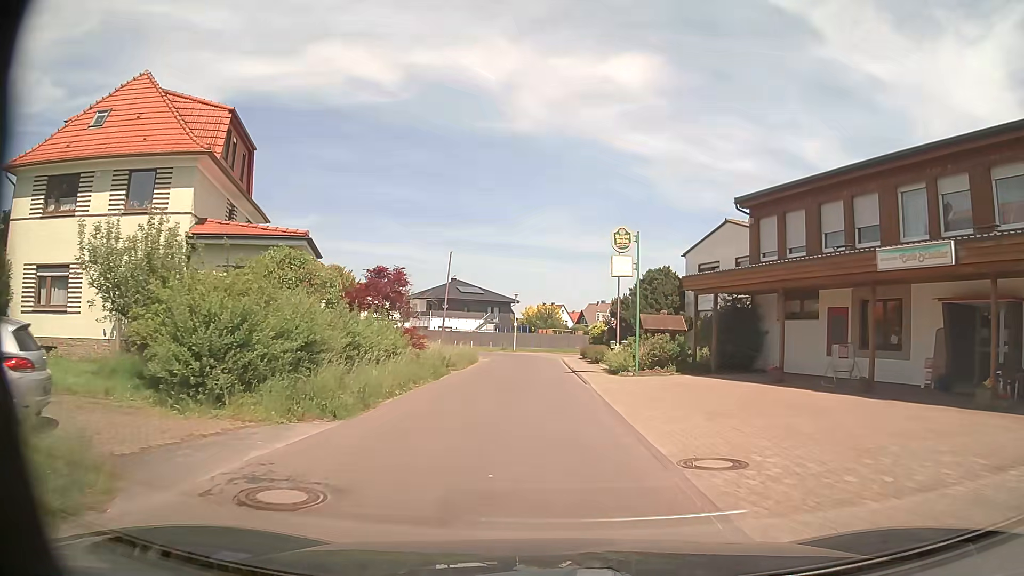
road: residential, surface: asphalt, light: Day
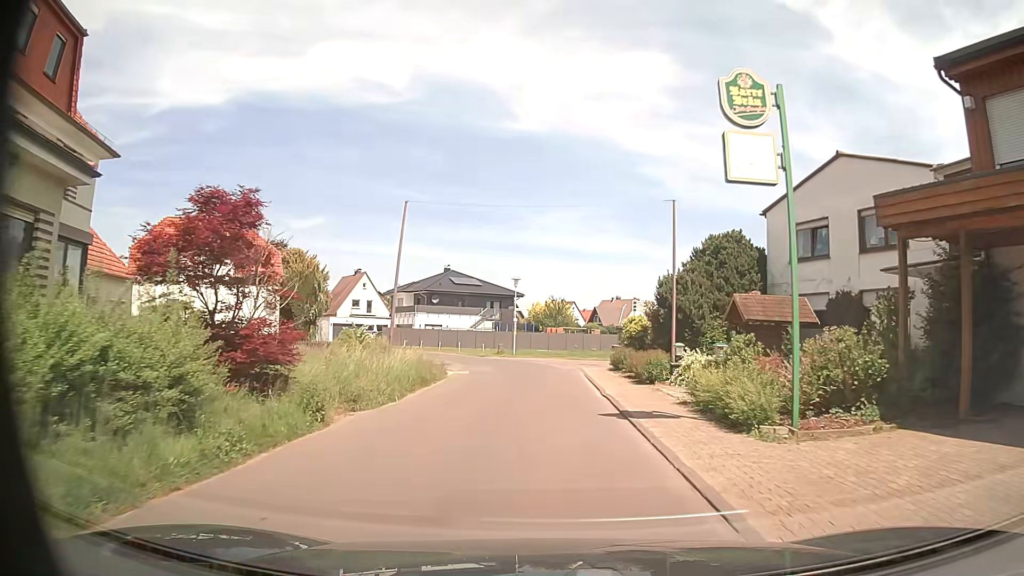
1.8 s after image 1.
(-0.1, +14.7) m; -1°
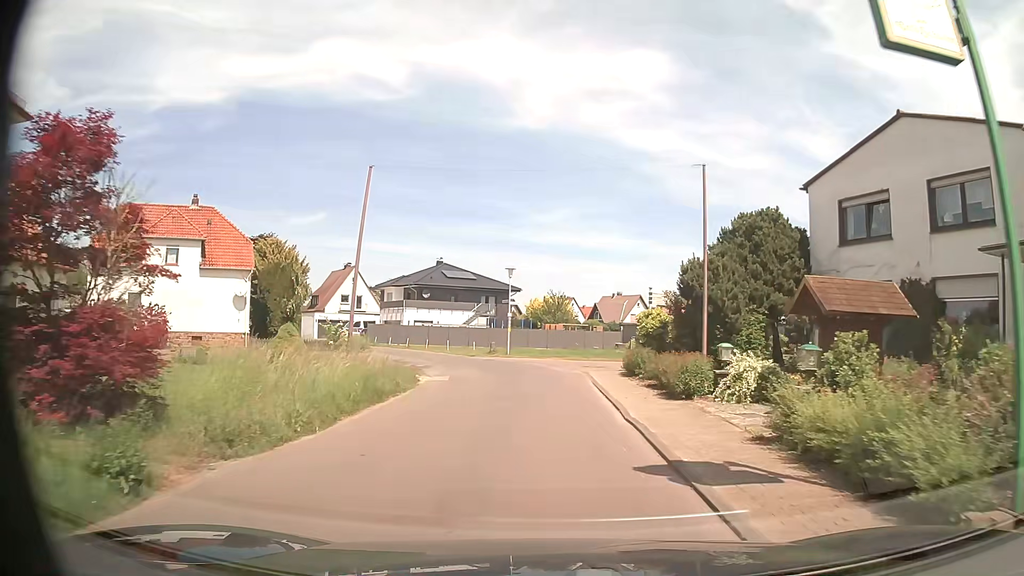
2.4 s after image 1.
(0.0, +4.9) m; 0°
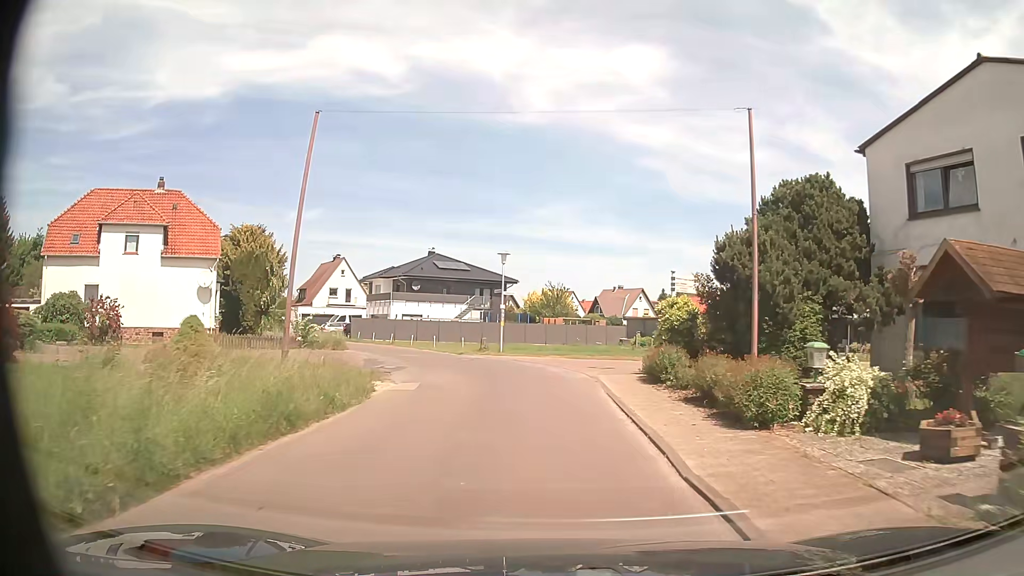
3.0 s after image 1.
(0.0, +4.7) m; 0°
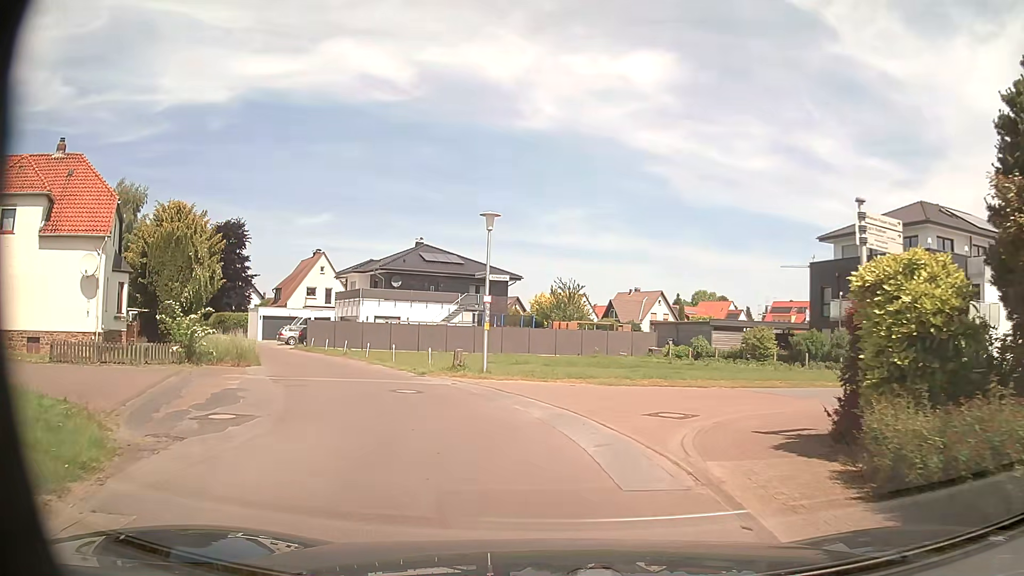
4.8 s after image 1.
(-0.1, +12.1) m; 0°
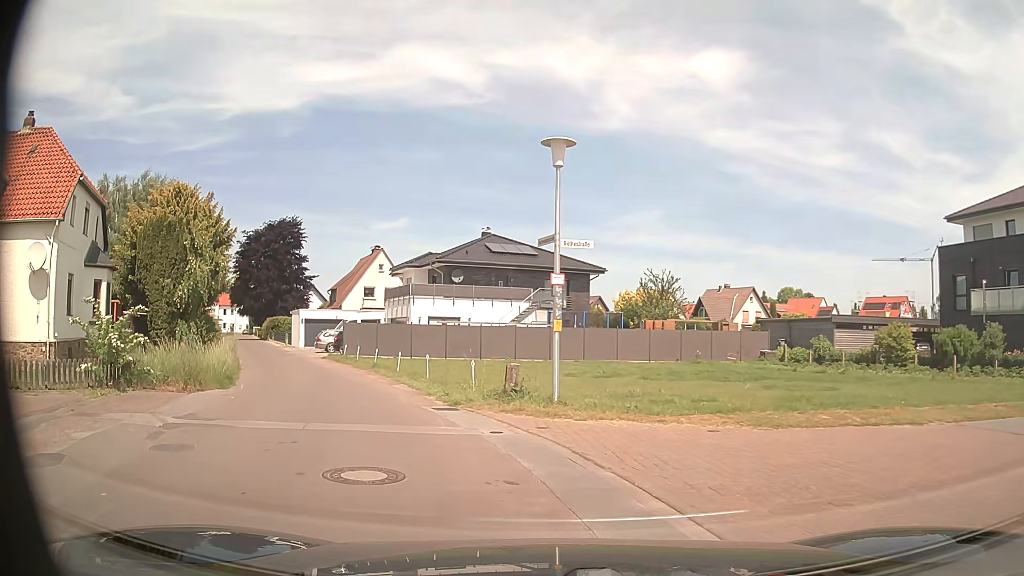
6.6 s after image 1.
(-0.4, +7.9) m; -6°
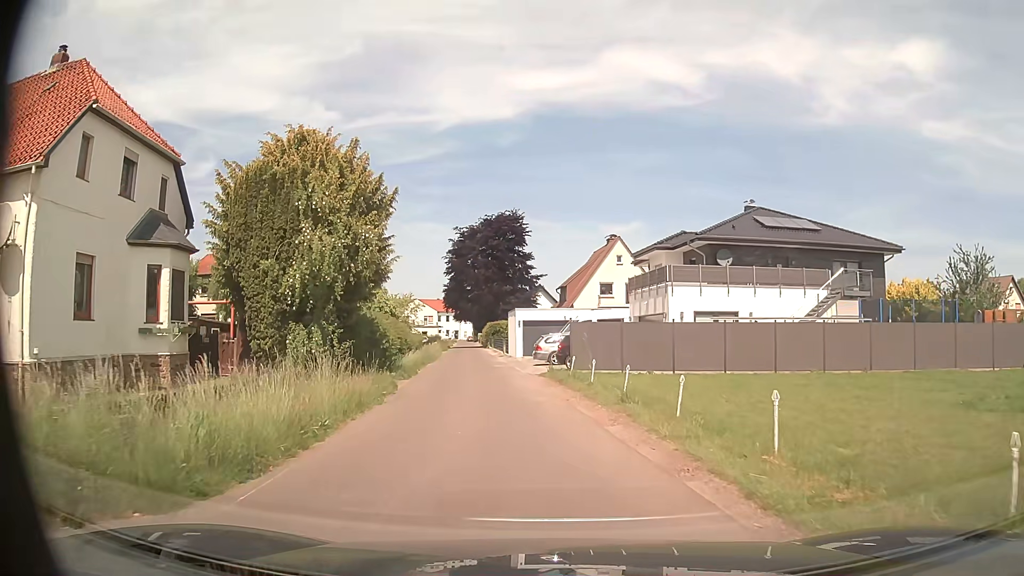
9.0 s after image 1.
(-2.8, +11.7) m; -22°
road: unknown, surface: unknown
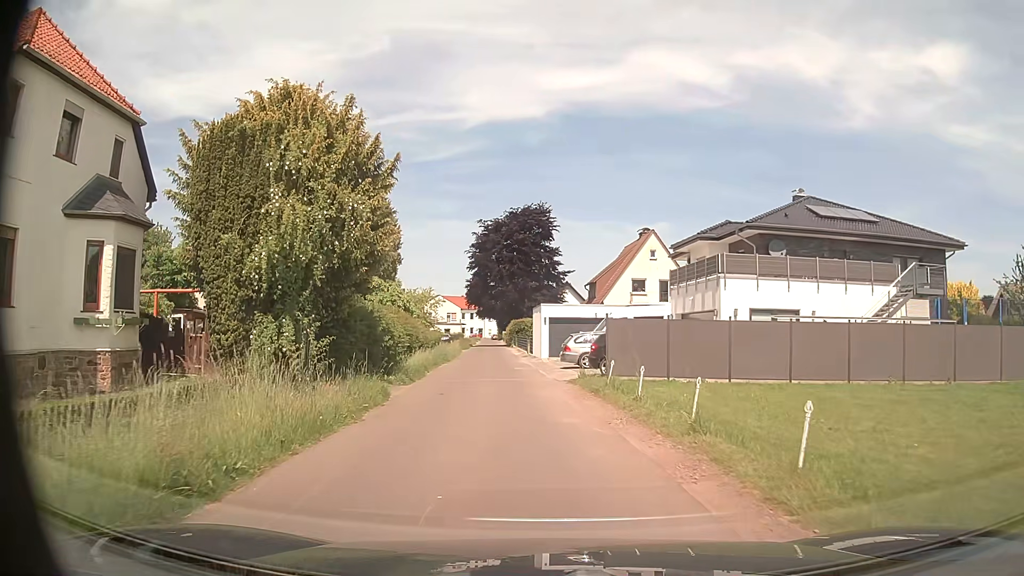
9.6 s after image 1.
(0.0, +4.2) m; -2°
(0, +10) (-1, +20) (-1, +30) (-2, +40) (-3, +50) (-4, +60) (-5, +70) (-5, +80) (-6, +90) (-7, +100) m
